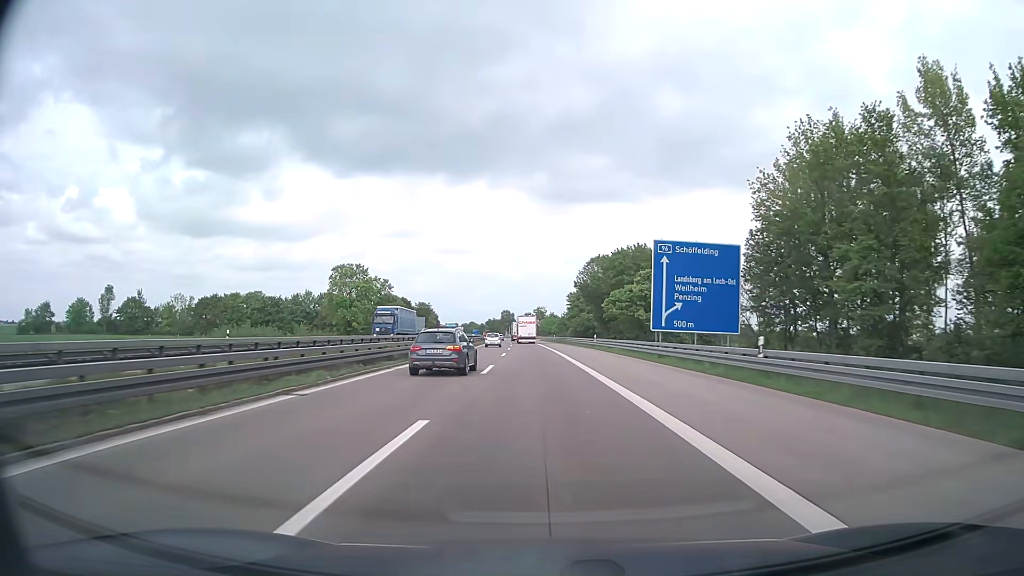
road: motorway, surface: asphalt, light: Day
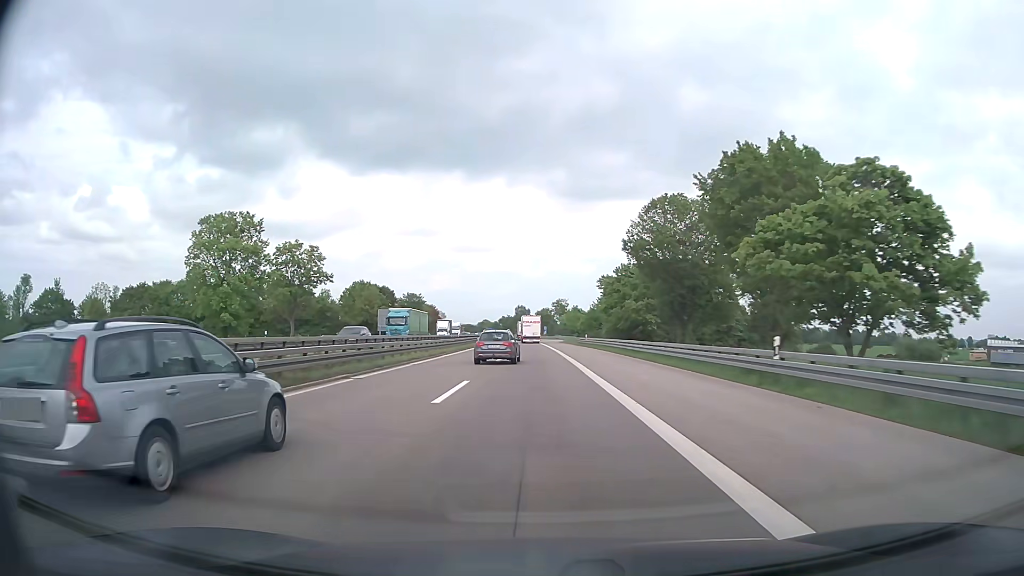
(-0.5, +45.6) m; -2°
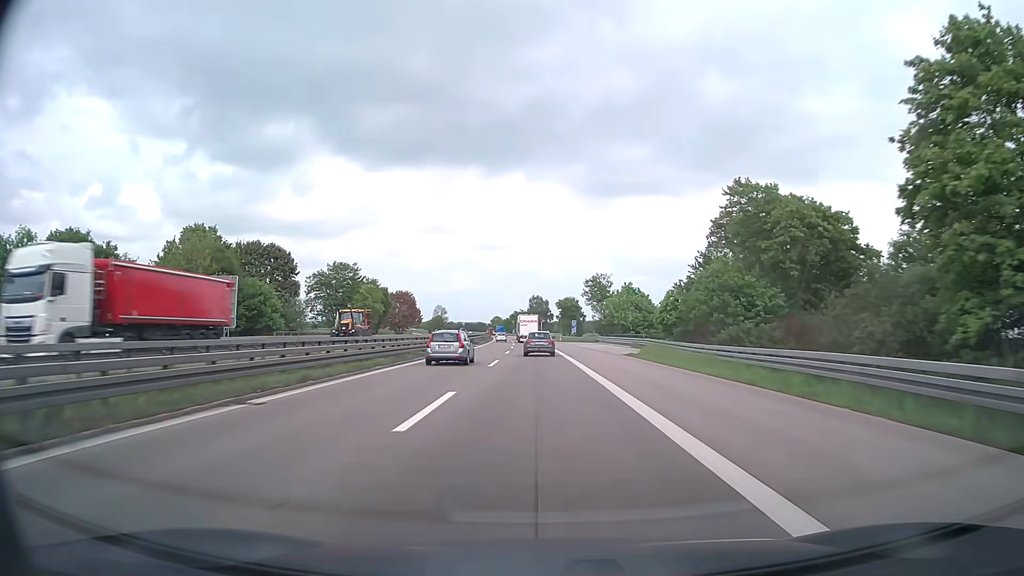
(-1.4, +76.3) m; -2°
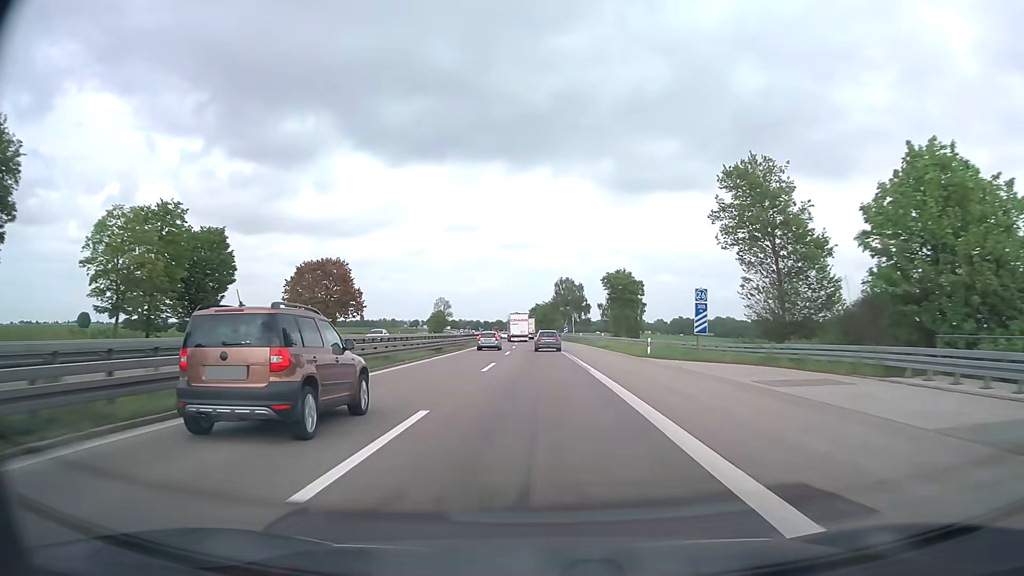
(-1.3, +76.5) m; -2°
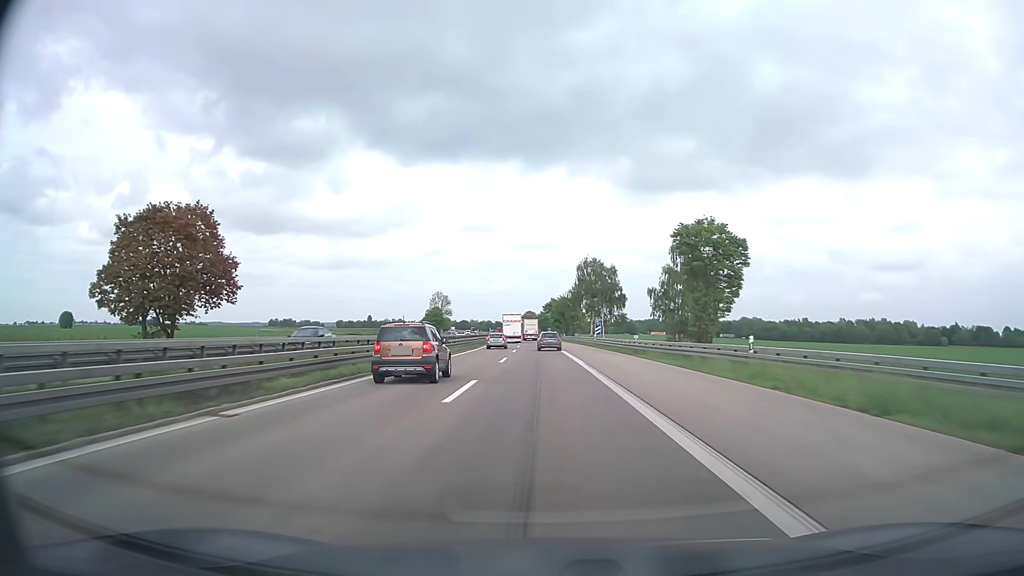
(-0.3, +46.0) m; -1°
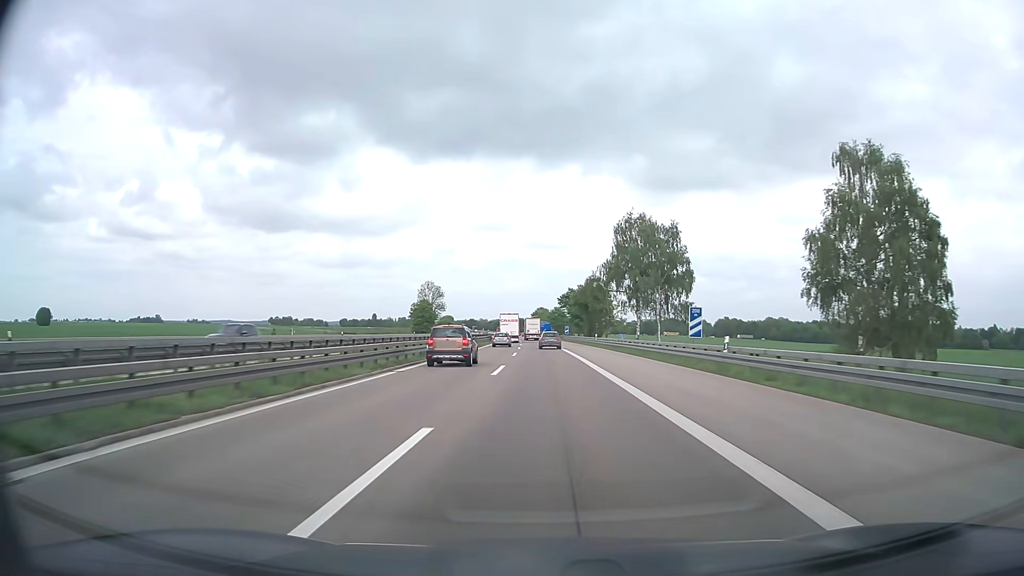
(-0.6, +46.2) m; -1°
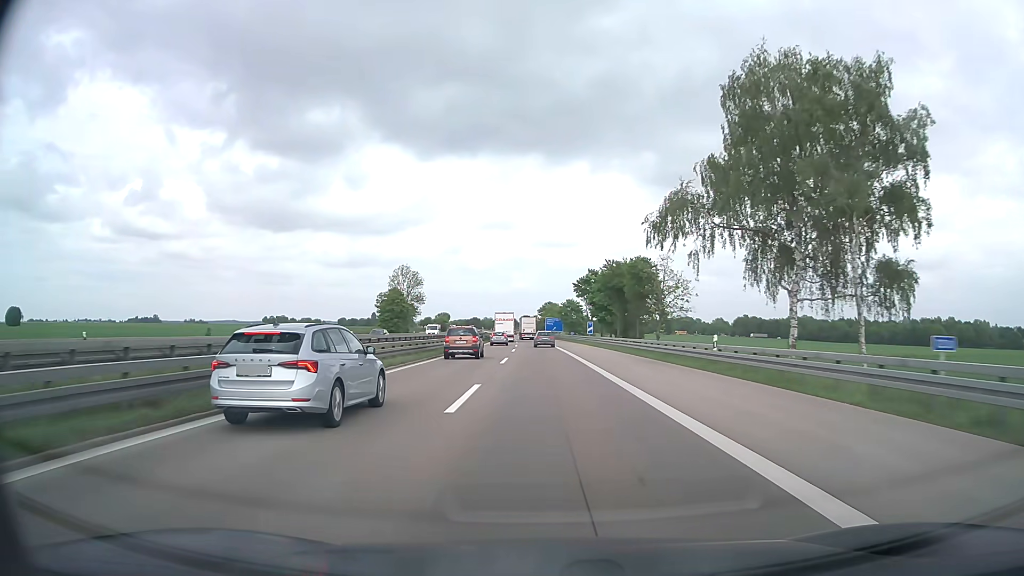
(-0.3, +46.4) m; -1°
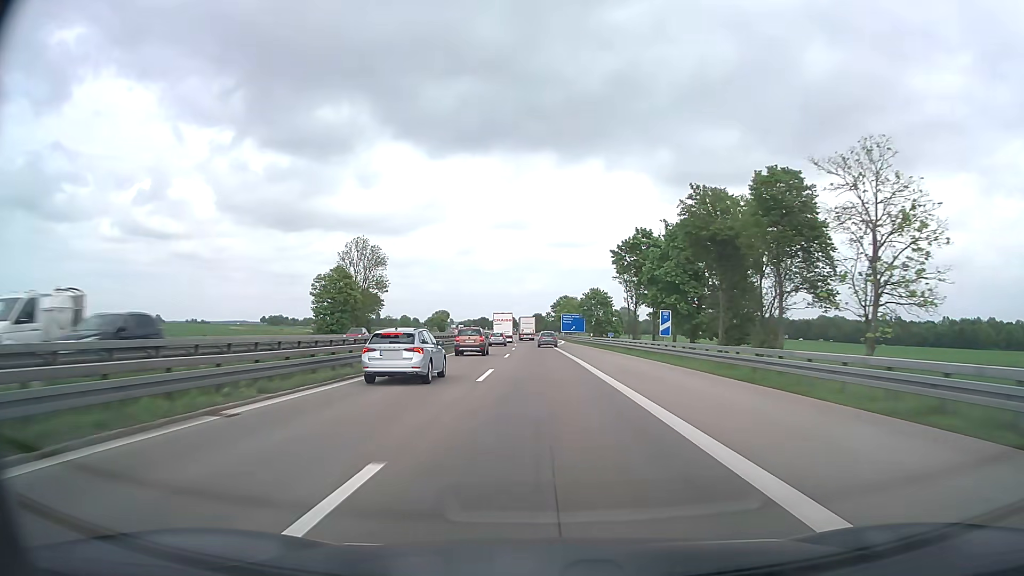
(-0.4, +46.6) m; -1°
(0, +10) (0, +20) (0, +30) (0, +40) (0, +50) (-1, +60) (-1, +70) (-1, +80) (-1, +90) (-1, +100) m
